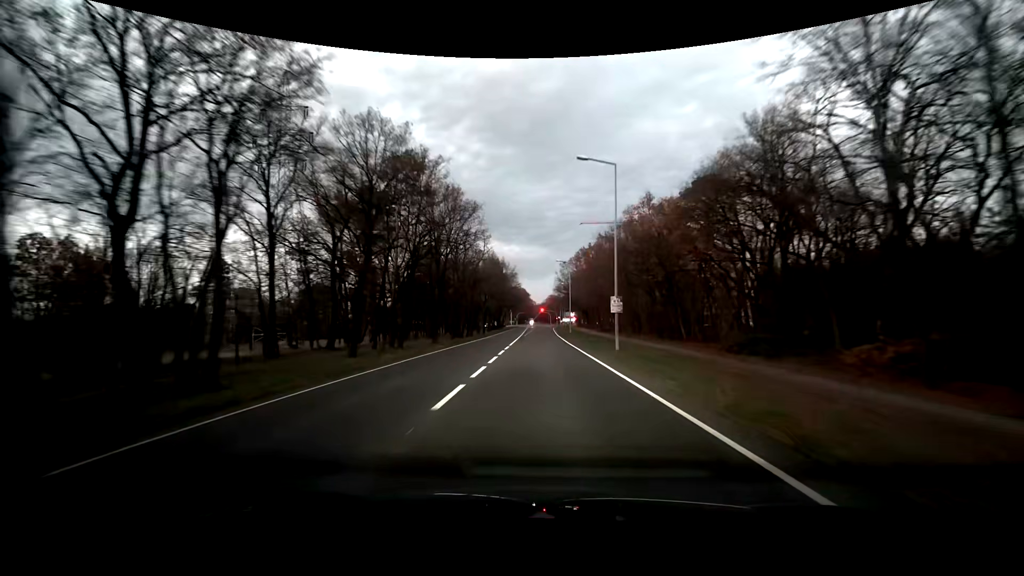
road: primary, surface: asphalt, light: Dusk
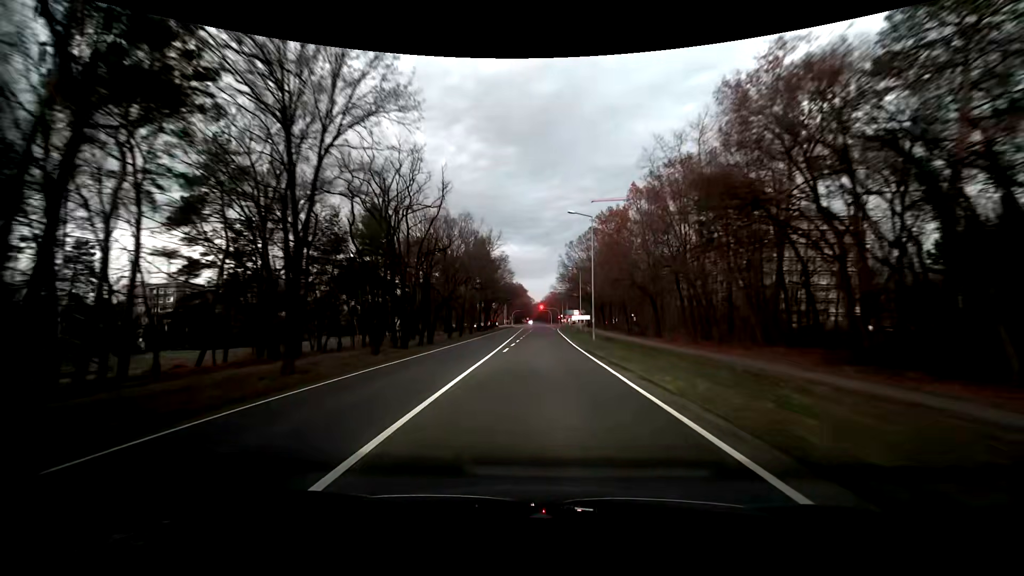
(+0.2, +32.2) m; 0°
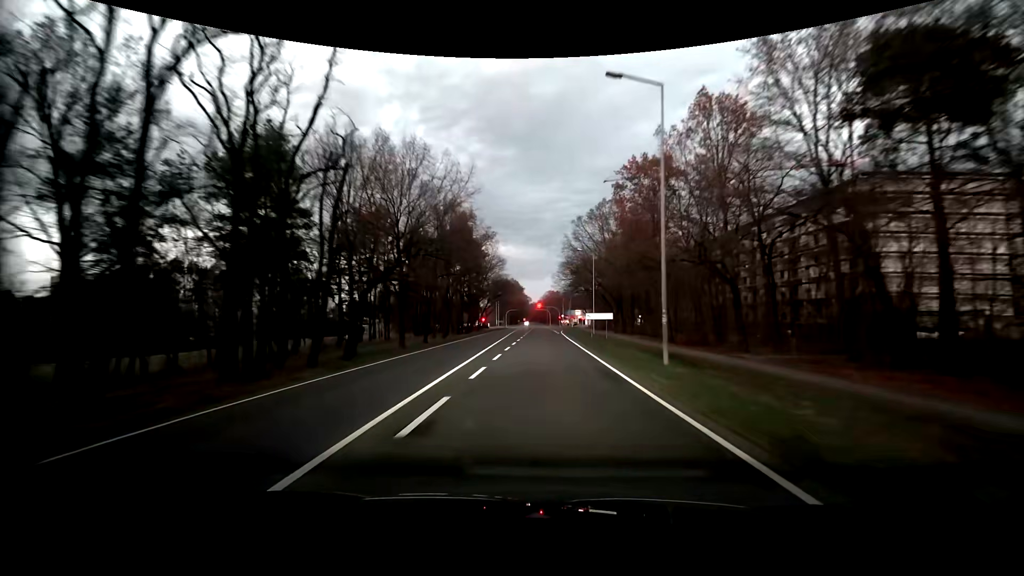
(0.0, +23.8) m; 0°
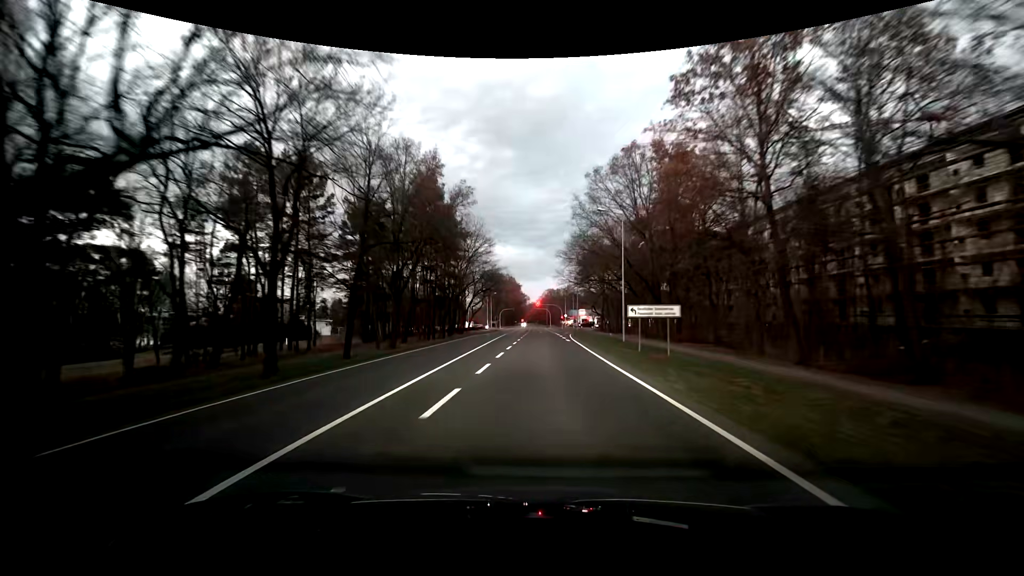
(+0.3, +23.0) m; 0°
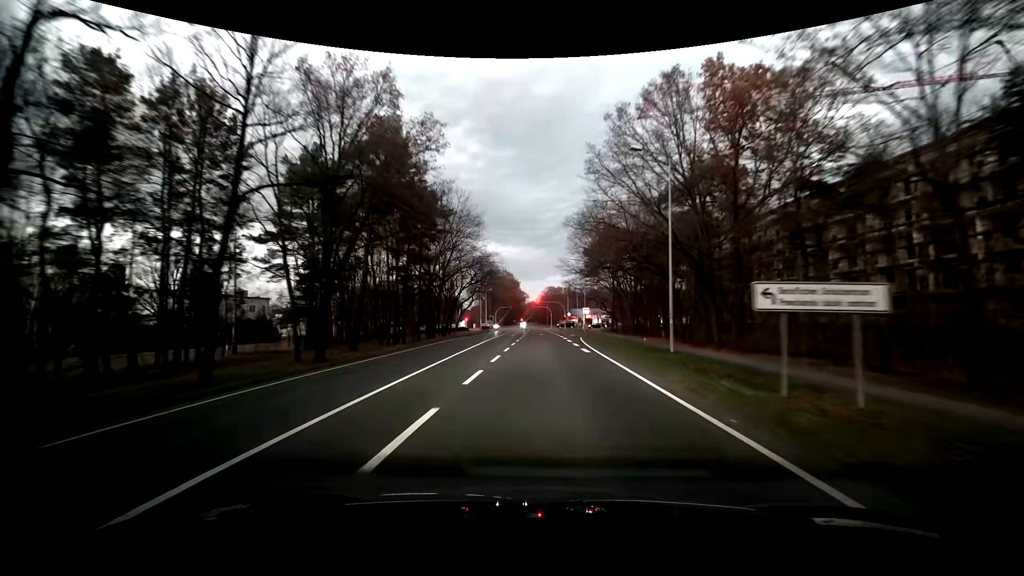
(+0.1, +14.4) m; 0°
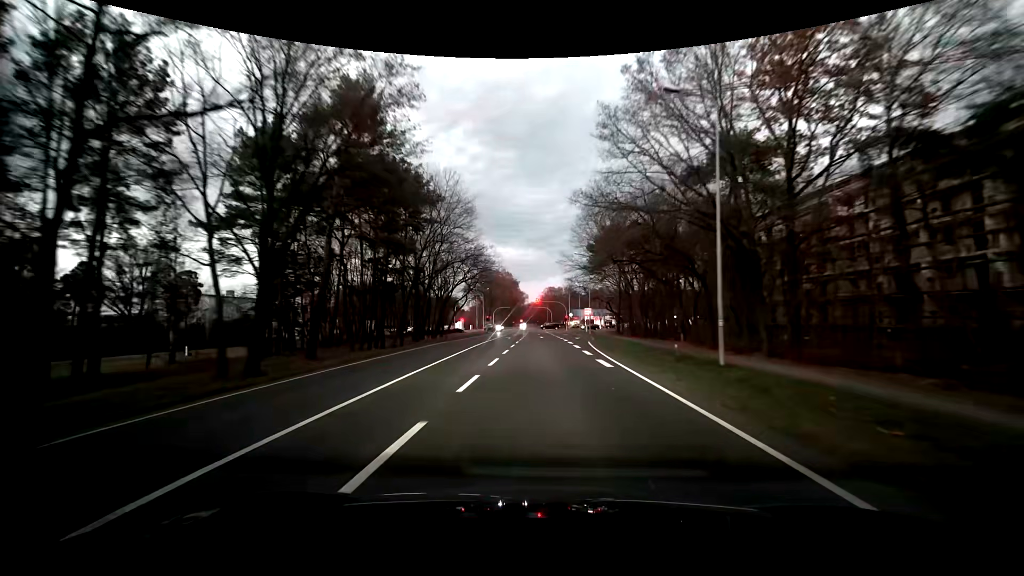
(+0.1, +6.9) m; +1°
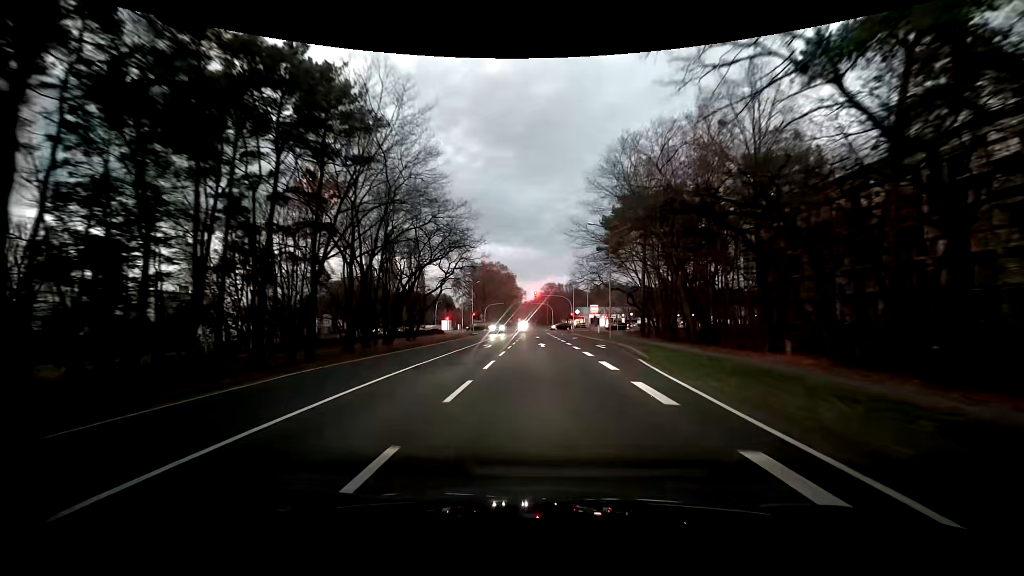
(0.0, +19.3) m; 0°
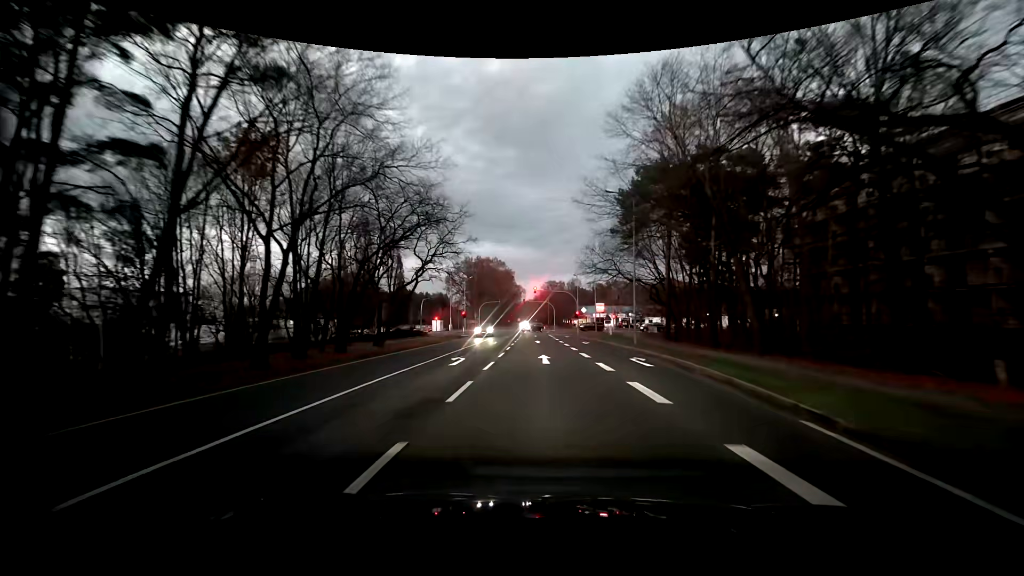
(0.0, +11.6) m; 0°
(0, +10) (0, +20) (0, +30) (0, +40) (0, +50) (0, +60) (0, +70) (0, +80) (+1, +90) (+1, +100) m
